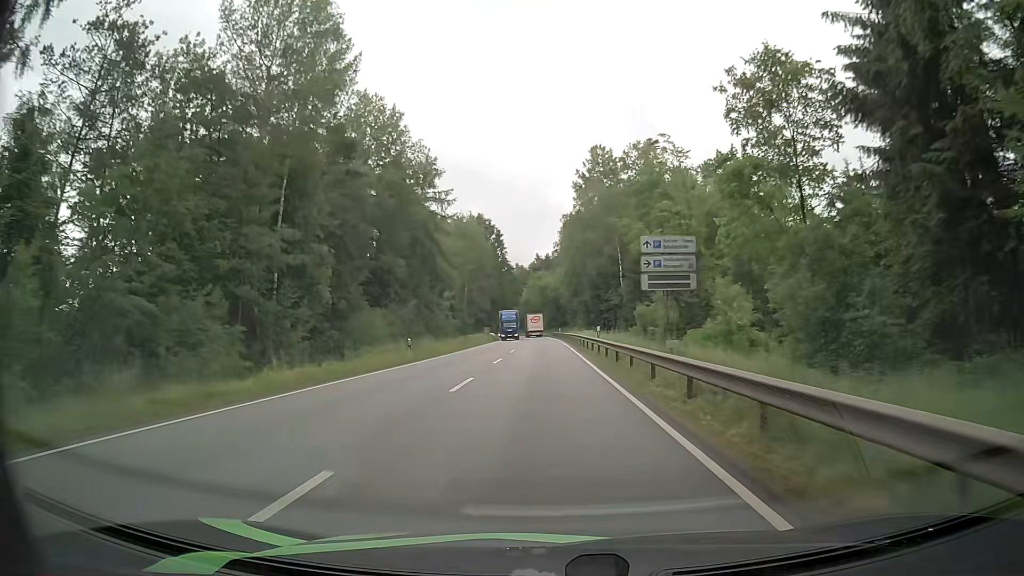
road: primary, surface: asphalt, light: Day
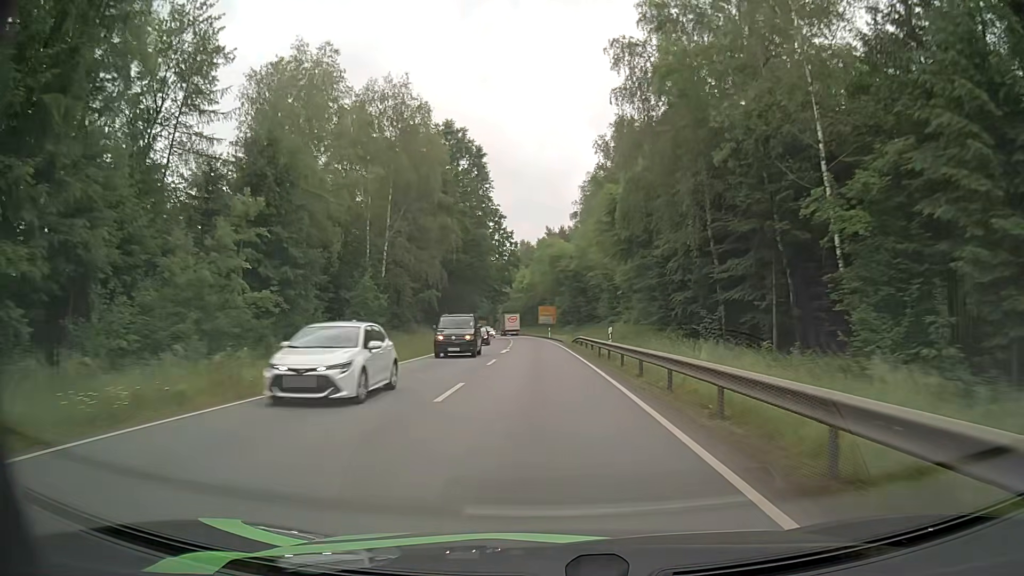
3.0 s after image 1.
(+0.2, +62.3) m; 0°
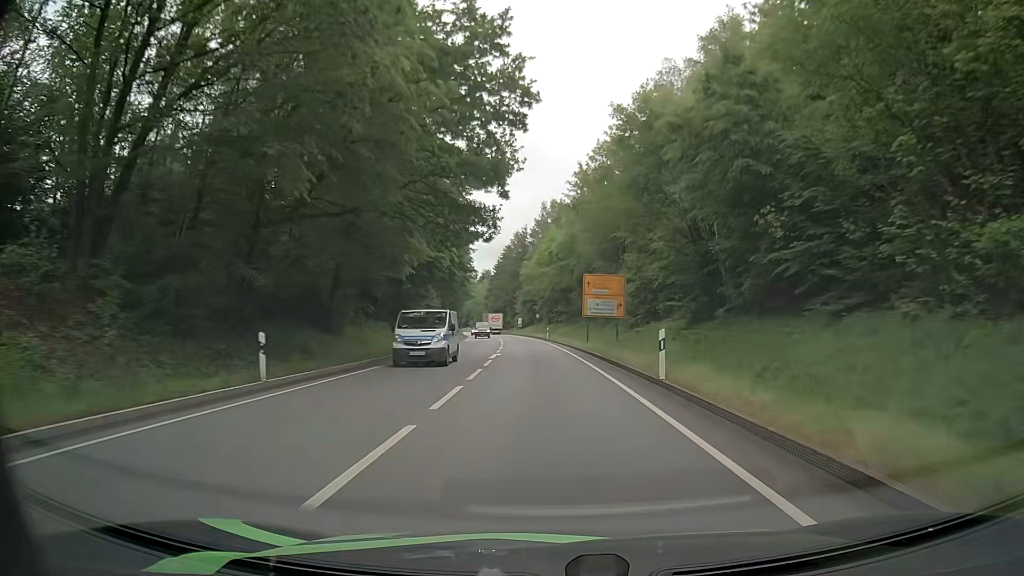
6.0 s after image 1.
(-1.5, +61.6) m; -3°
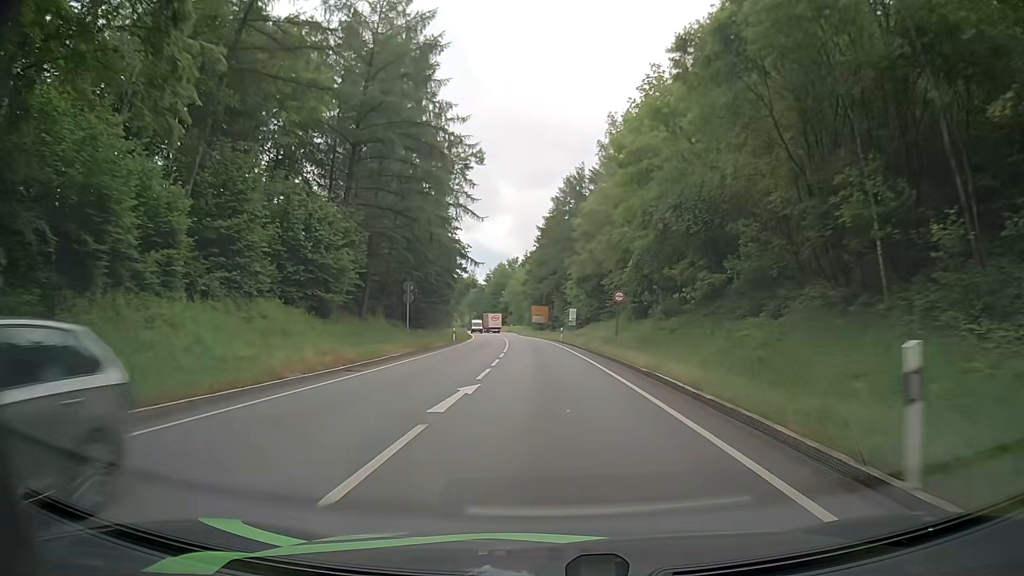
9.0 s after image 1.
(-2.5, +59.8) m; -5°
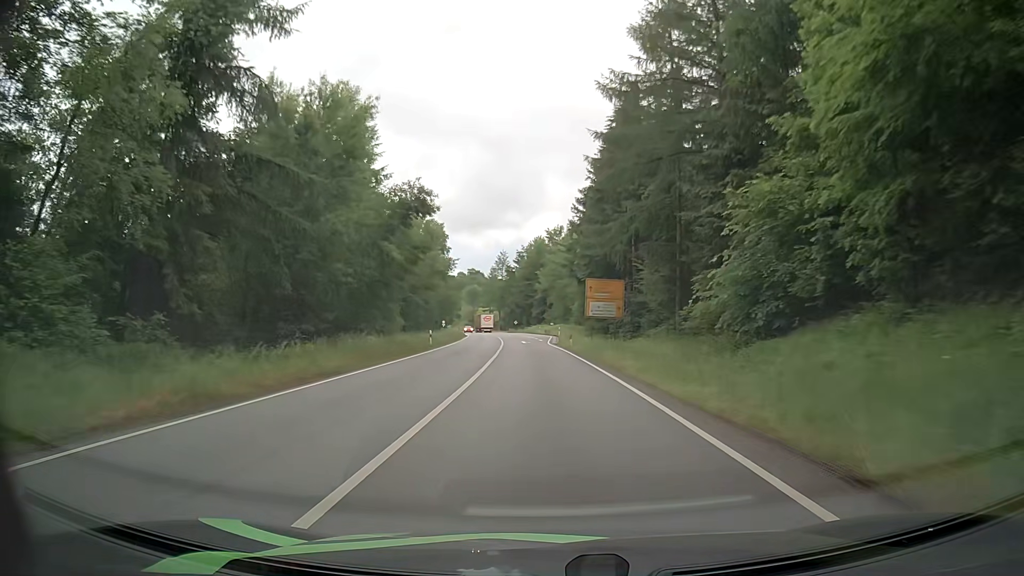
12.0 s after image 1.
(-1.4, +61.1) m; -4°
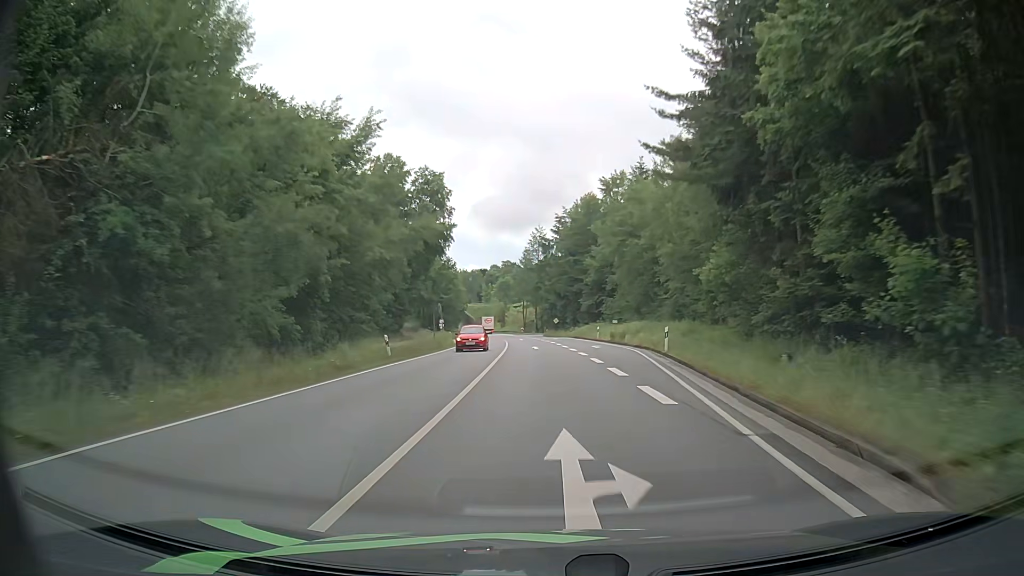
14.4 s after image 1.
(-1.4, +49.7) m; -3°
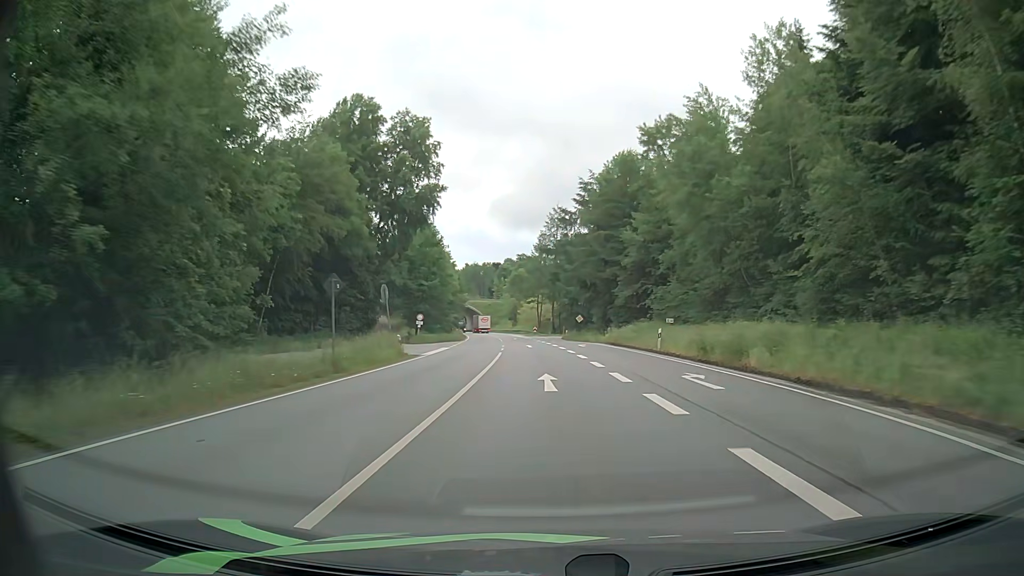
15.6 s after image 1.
(-0.4, +24.9) m; -2°
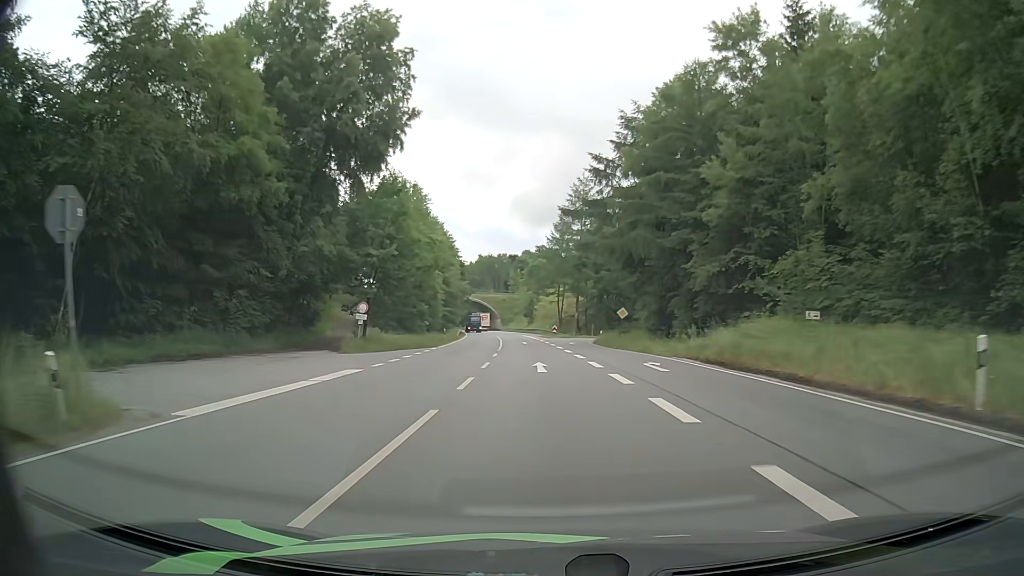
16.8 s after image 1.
(-0.3, +24.9) m; -1°
(0, +10) (0, +20) (-1, +30) (-1, +40) (-2, +50) (-3, +60) (-3, +70) (-4, +80) (-5, +90) (-7, +100) m
